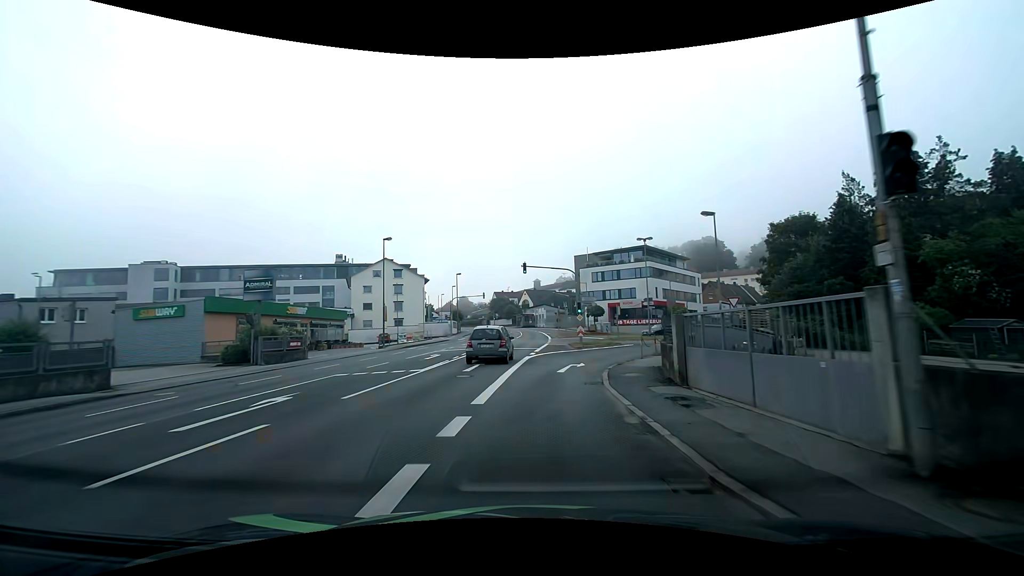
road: tertiary_link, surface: asphalt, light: Day
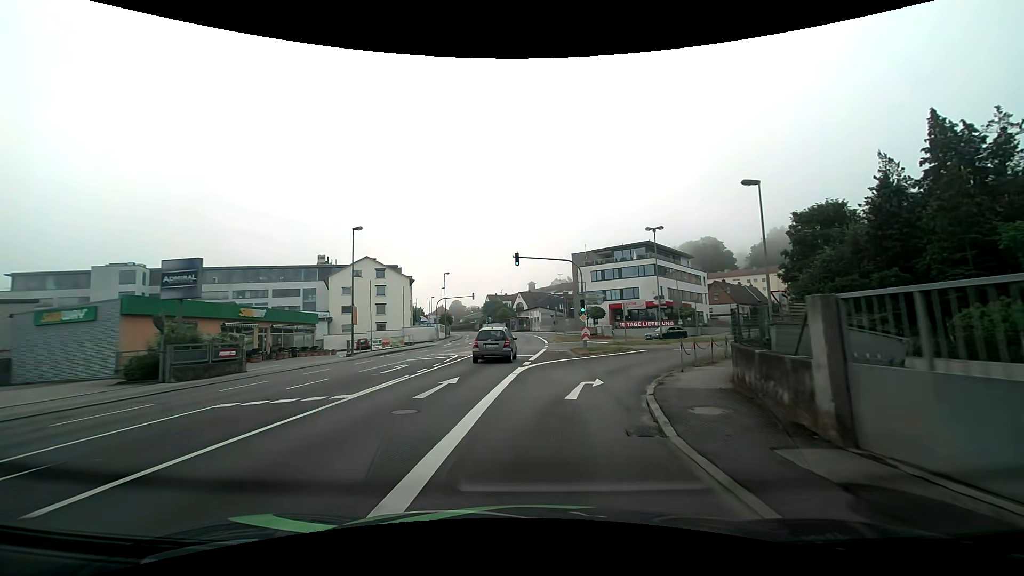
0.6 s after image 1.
(0.0, +6.6) m; +1°
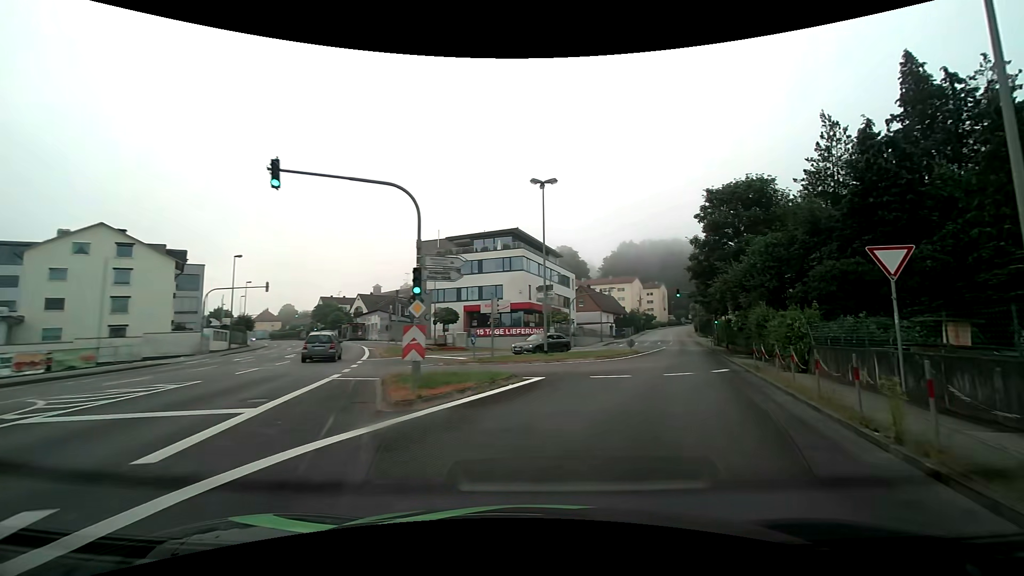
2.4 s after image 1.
(+1.7, +17.9) m; +16°
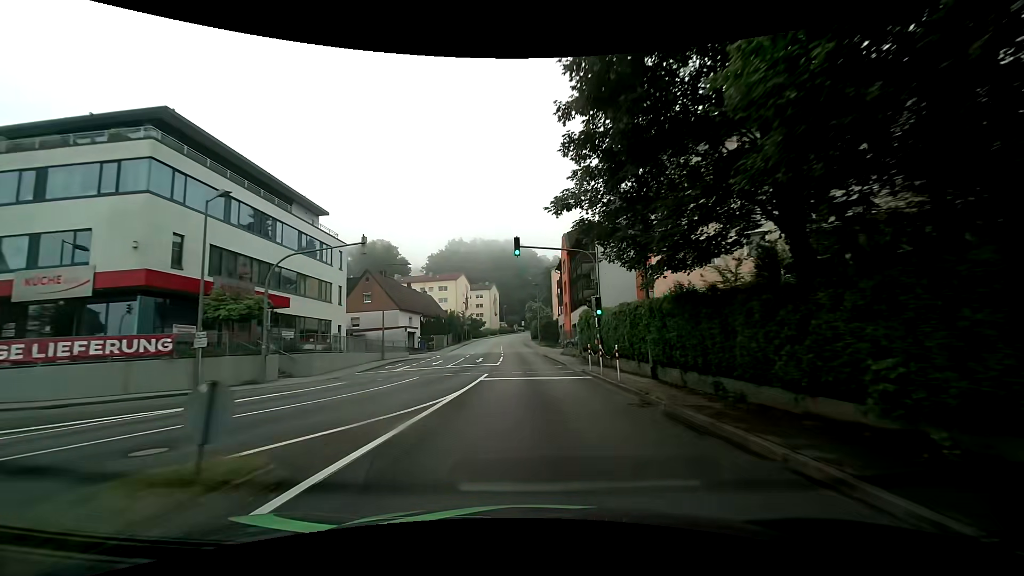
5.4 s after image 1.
(+8.7, +31.4) m; +20°
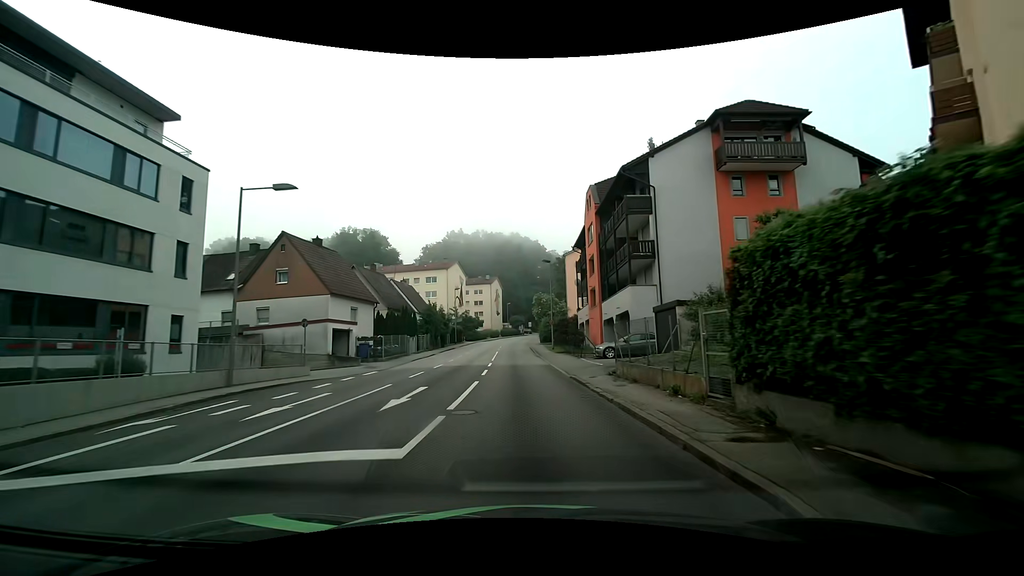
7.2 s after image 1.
(-0.4, +21.4) m; -2°
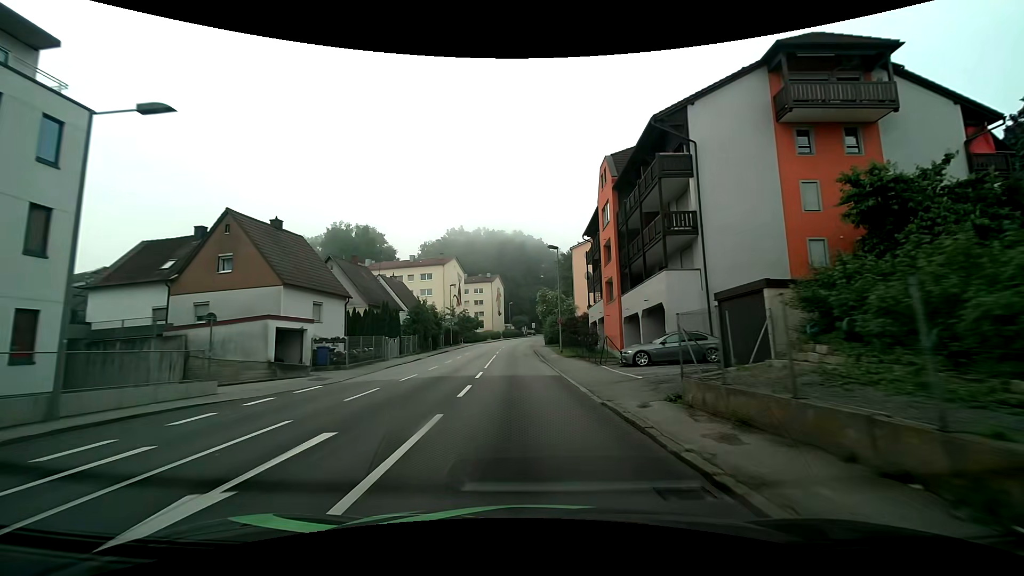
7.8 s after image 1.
(0.0, +7.2) m; 0°
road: tertiary
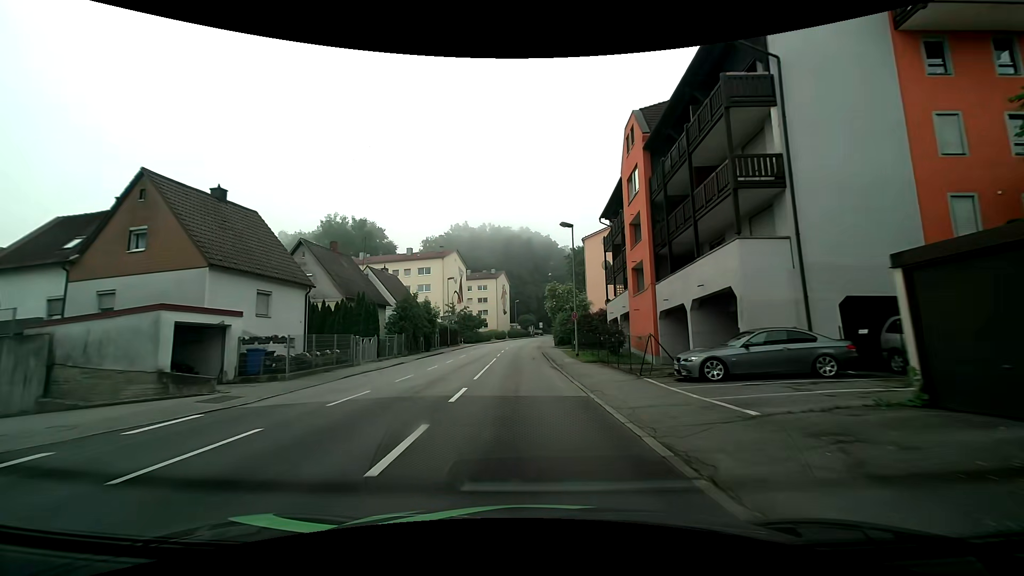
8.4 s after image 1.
(-0.1, +7.3) m; -1°
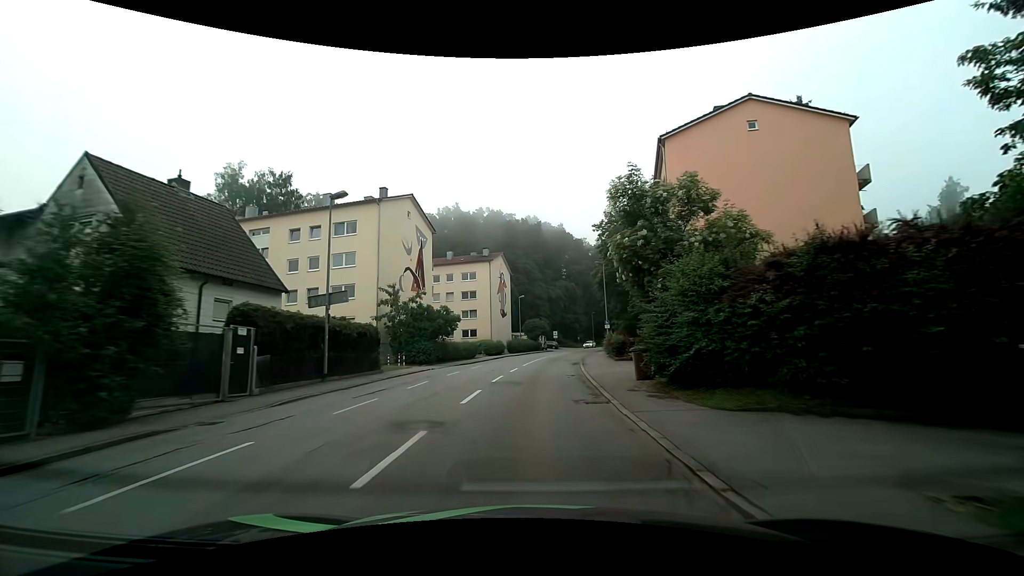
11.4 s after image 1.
(-0.8, +36.9) m; -1°
(0, +10) (0, +20) (+1, +30) (+2, +40) (+4, +50) (+5, +60) (+7, +69) (+10, +79) (+13, +89) (+16, +98) m
